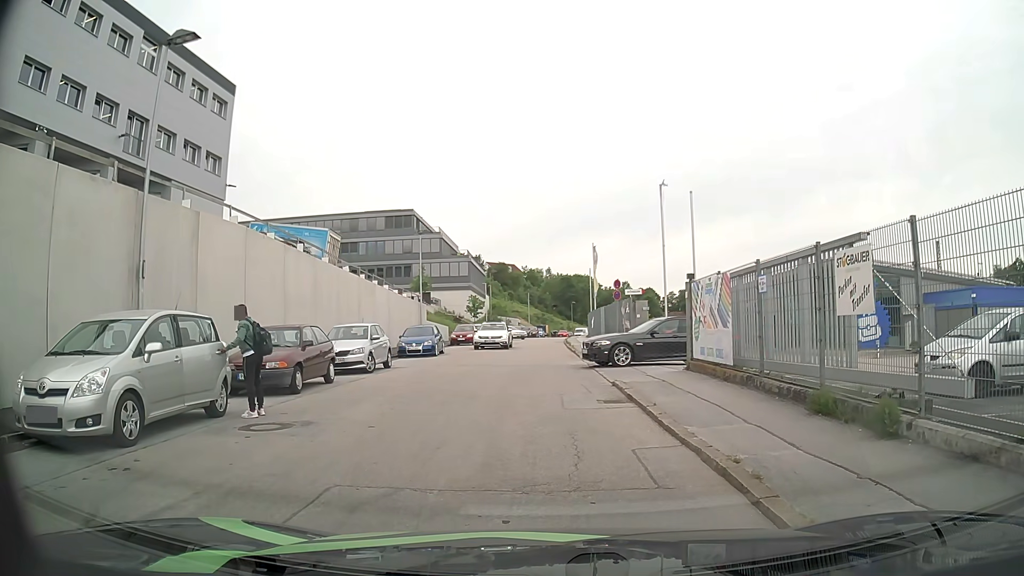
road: residential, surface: asphalt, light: Day
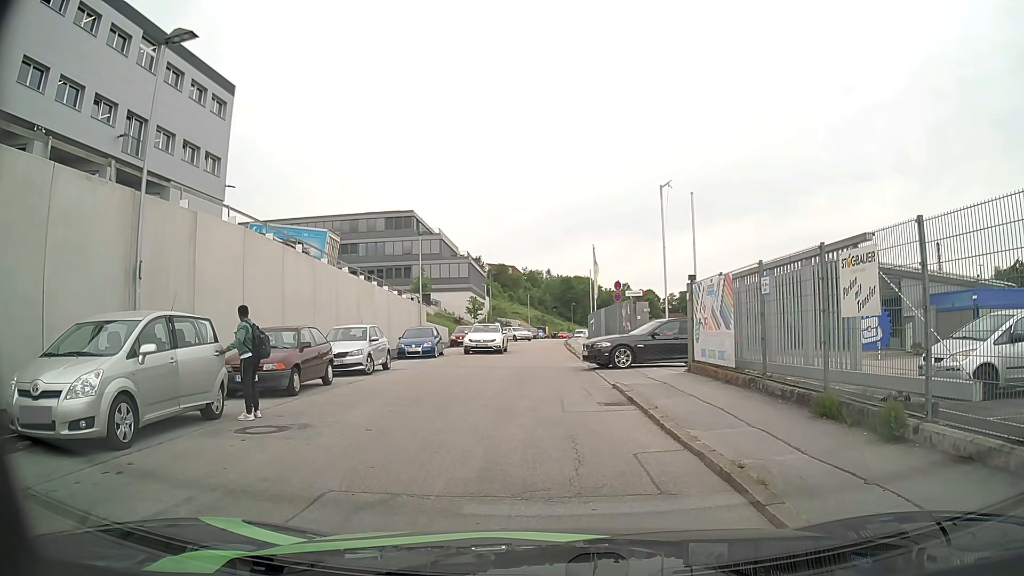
(0.0, +0.2) m; 0°
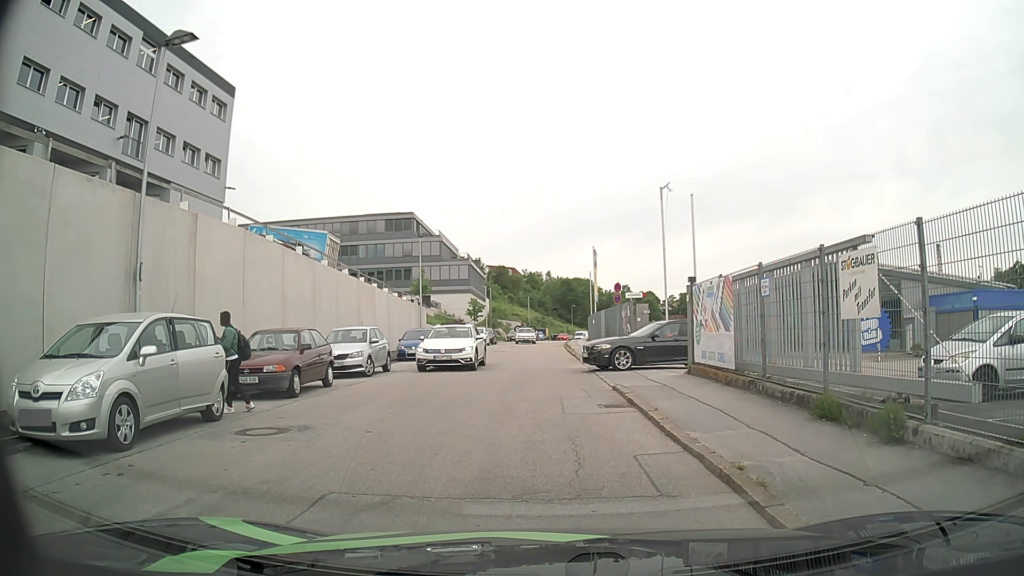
(0.0, +0.1) m; 0°
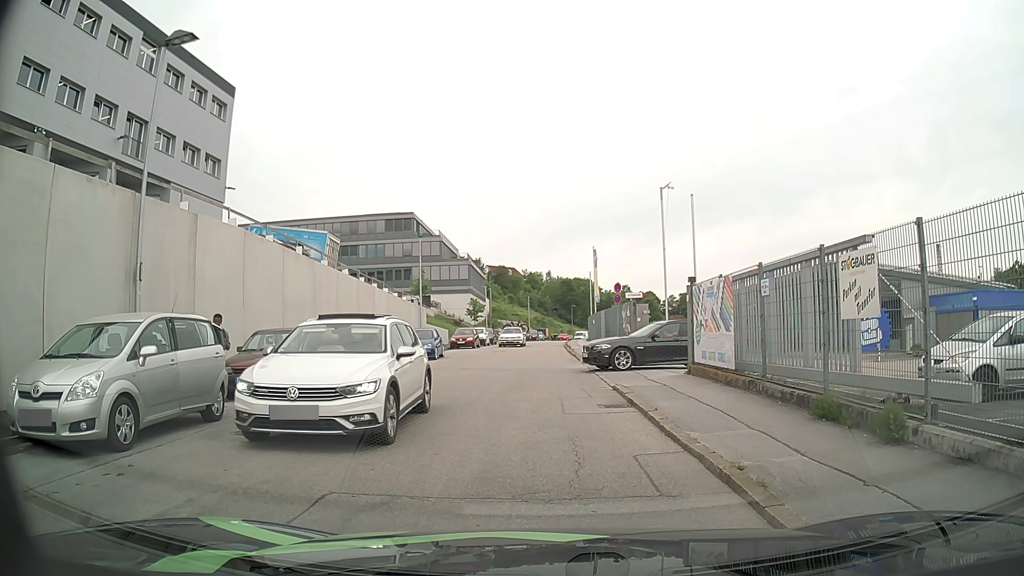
(0.0, 0.0) m; 0°
(0, +10) (0, +20) (0, +30) (0, +40) (0, +50) (0, +60) (0, +70) (+1, +80) (+2, +90) (+4, +100) m
